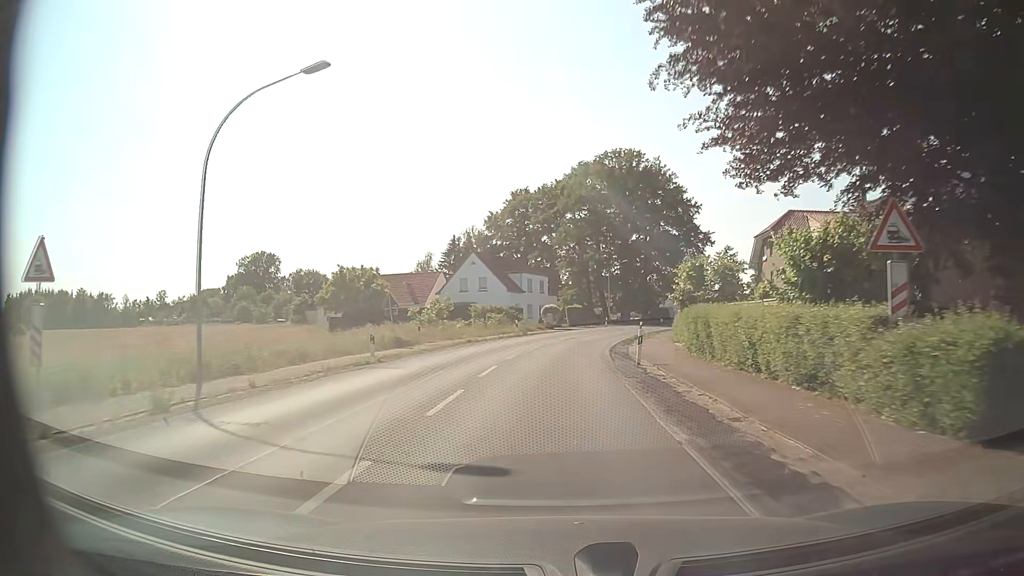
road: secondary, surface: asphalt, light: Day
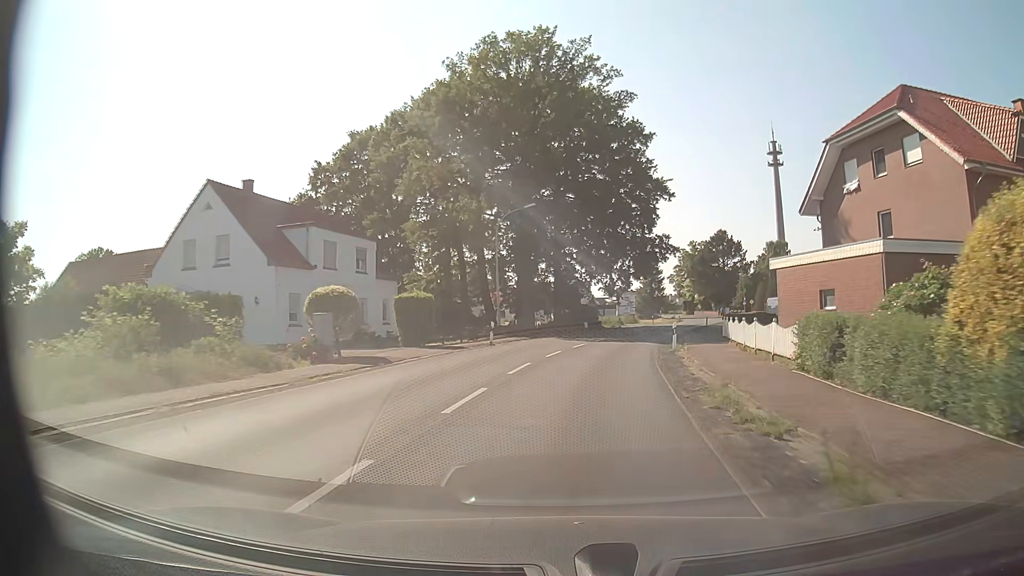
(+2.4, +41.8) m; +9°
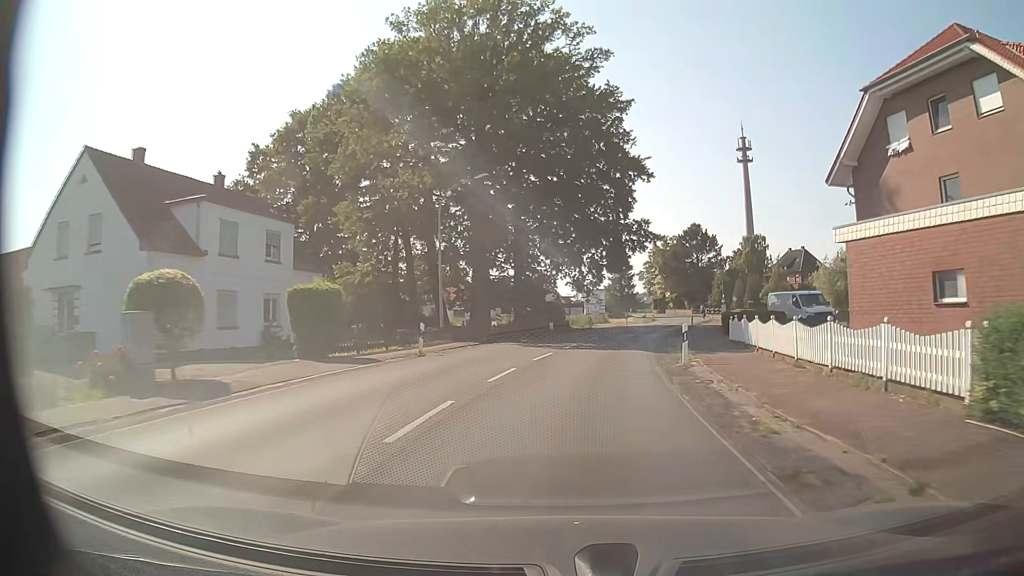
(+0.2, +8.3) m; +3°
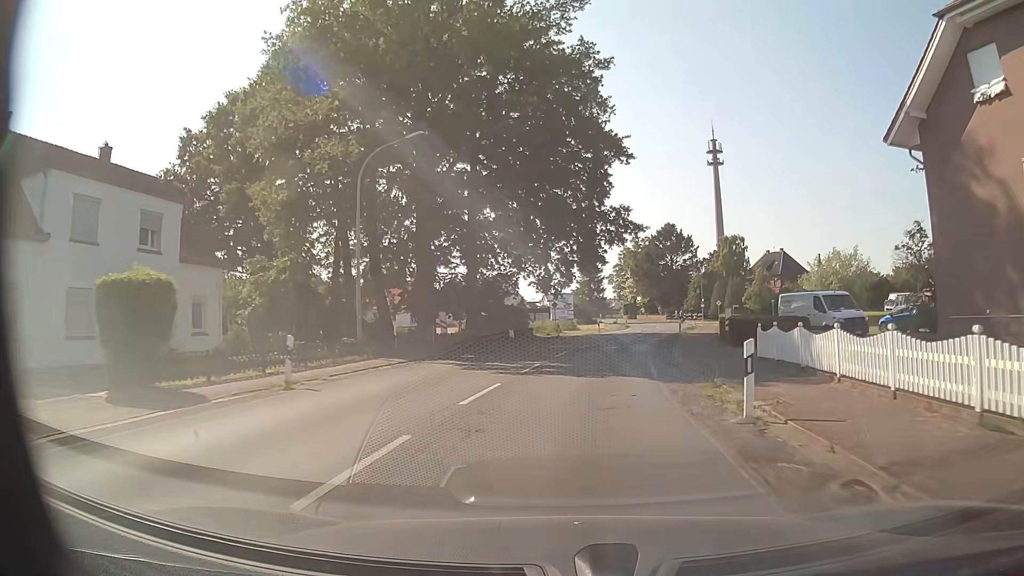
(+0.2, +8.3) m; +3°
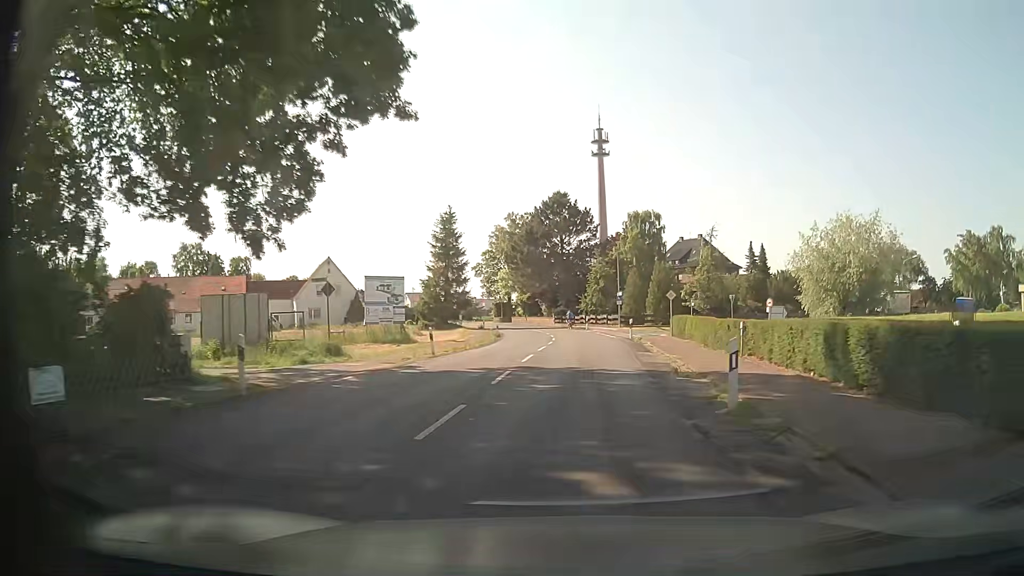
(+3.2, +33.2) m; +11°
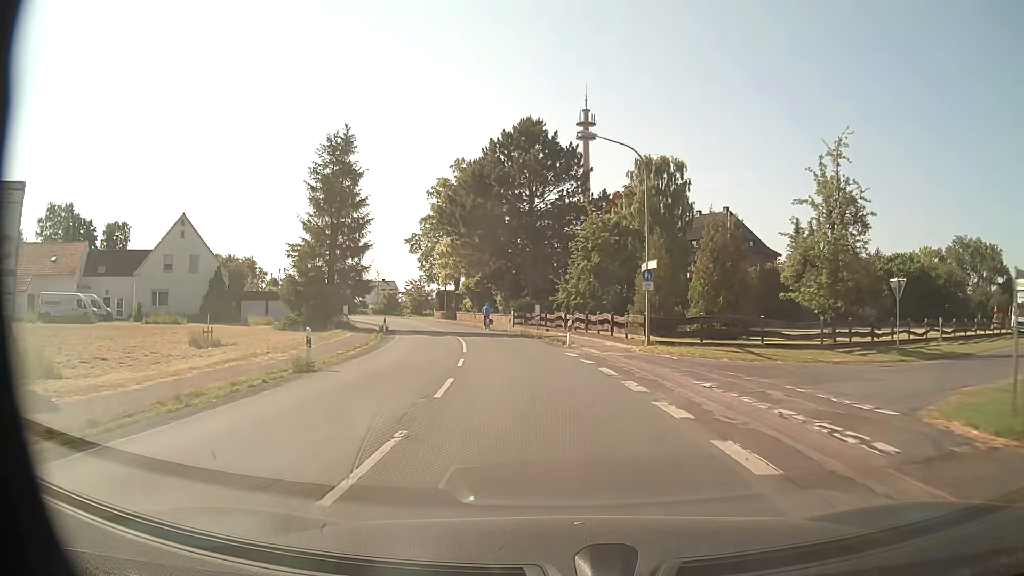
(+1.3, +32.6) m; +2°
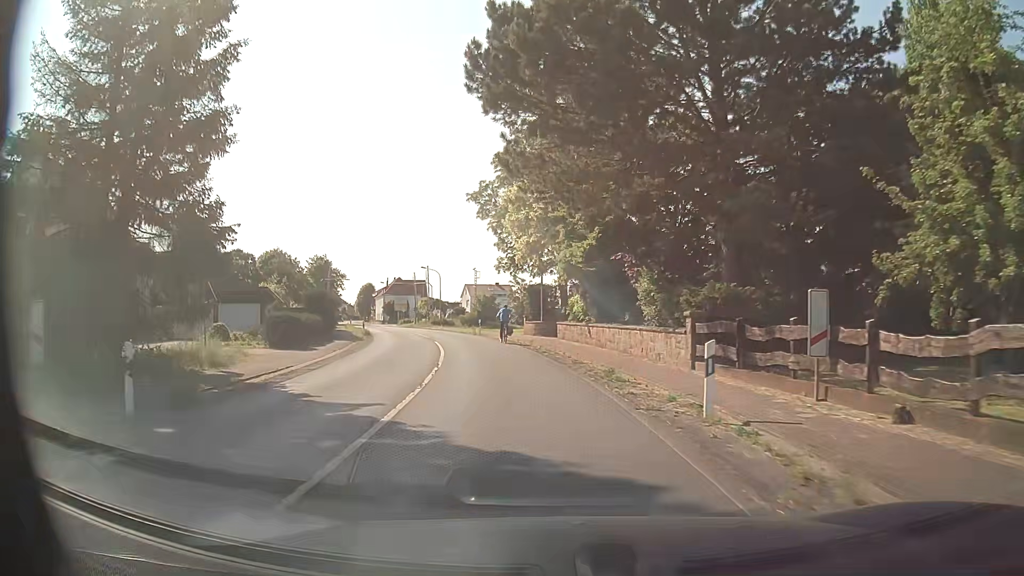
(-2.7, +33.9) m; -11°
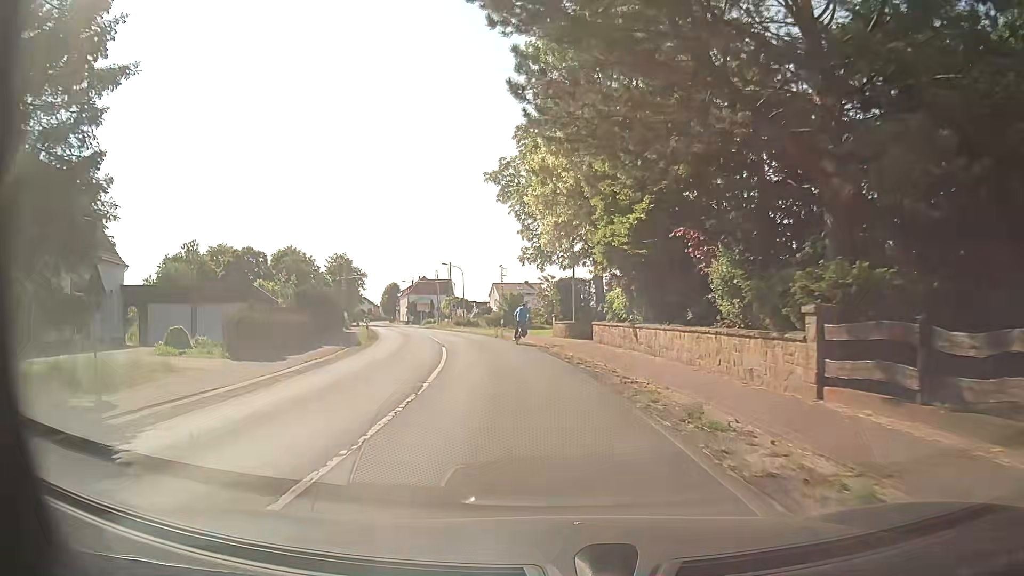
(-0.2, +6.2) m; -3°
(0, +10) (-1, +20) (-3, +30) (-6, +39) (-8, +49) (-11, +59) (-14, +68) (-17, +78) (-20, +87) (-23, +97) m
